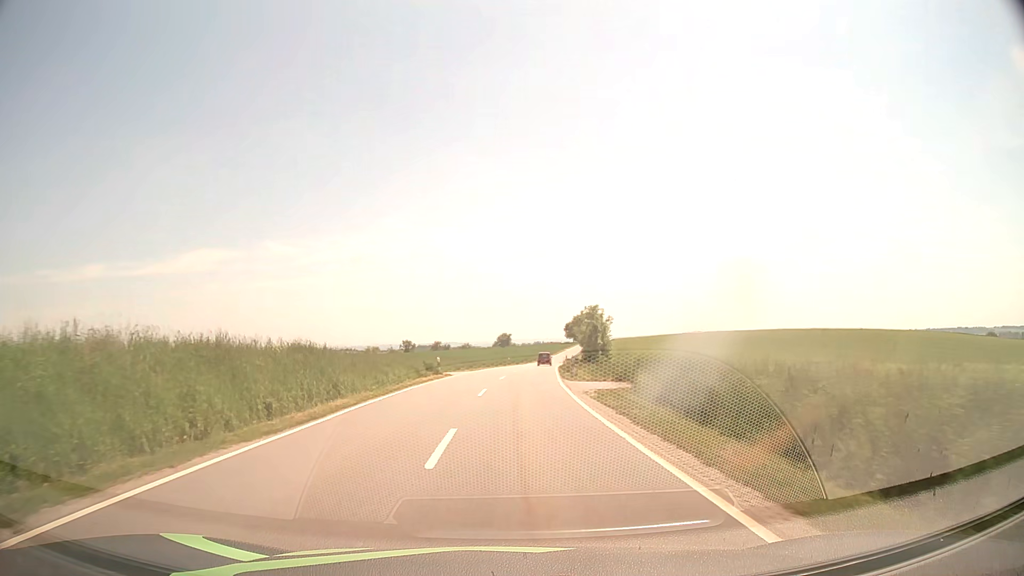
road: tertiary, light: Day
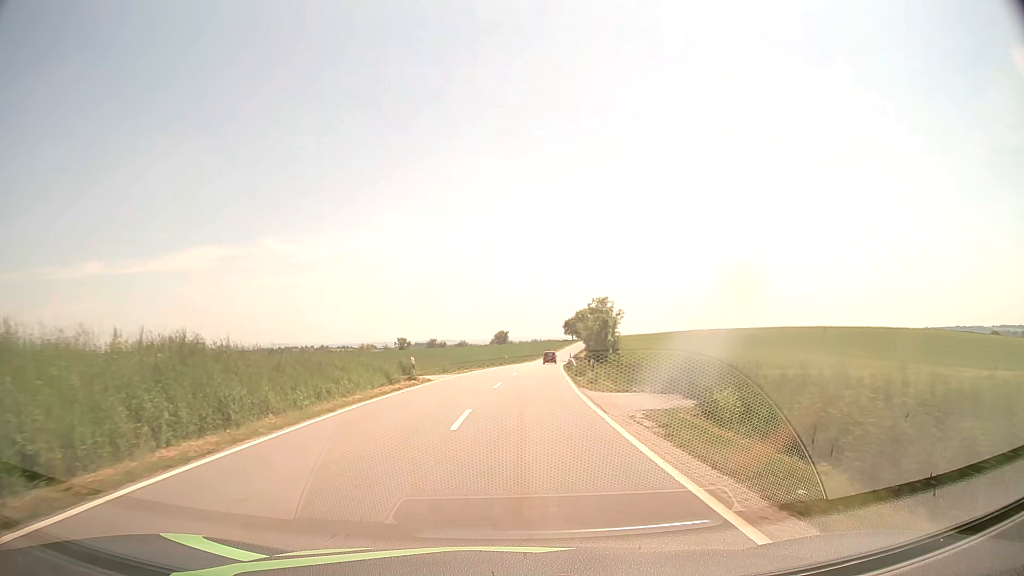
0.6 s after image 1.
(0.0, +8.8) m; 0°
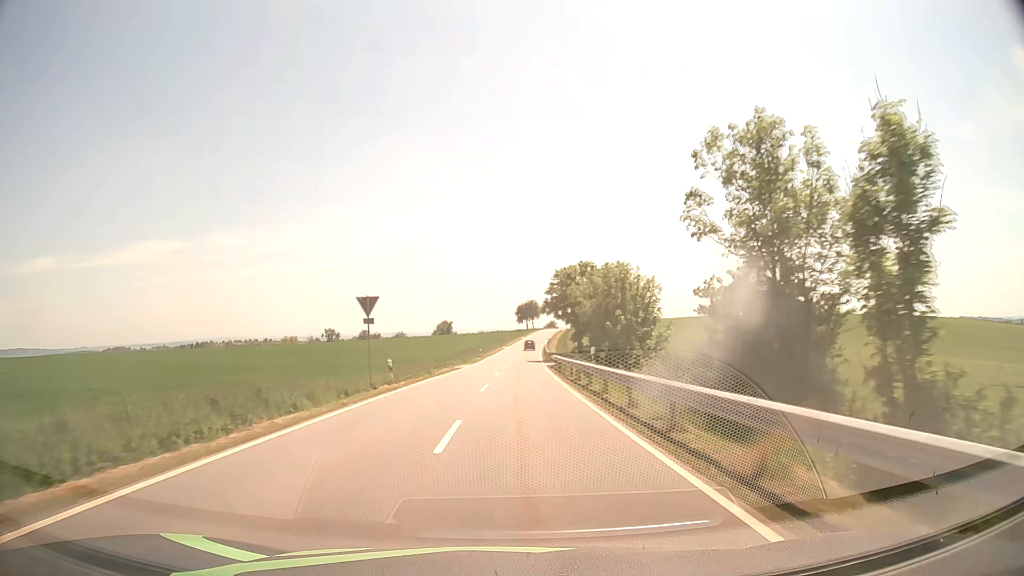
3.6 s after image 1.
(+2.1, +51.7) m; +4°
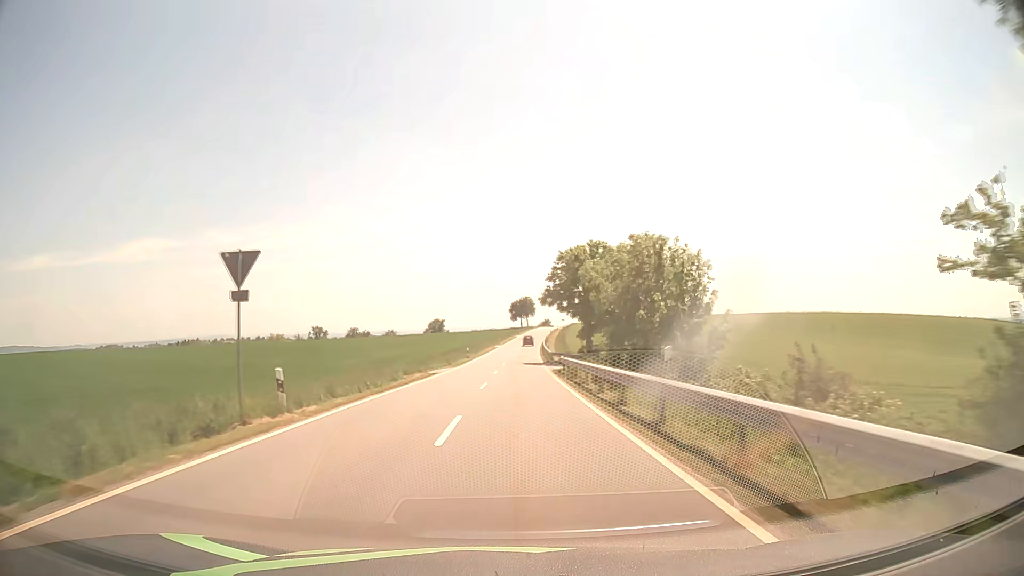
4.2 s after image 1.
(+0.1, +11.7) m; +1°
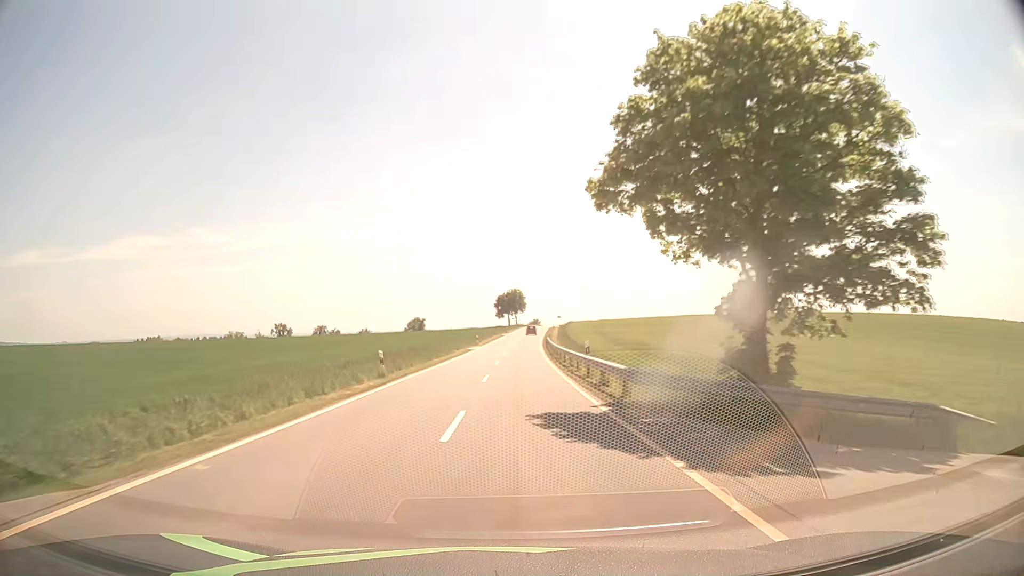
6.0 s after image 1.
(+0.4, +36.7) m; +1°
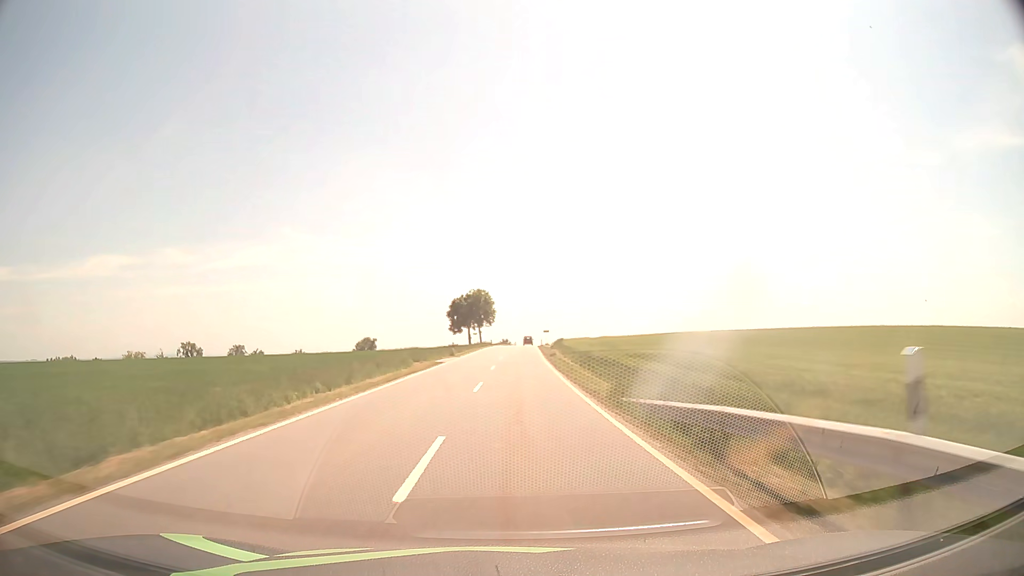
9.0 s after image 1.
(+1.3, +64.4) m; +3°
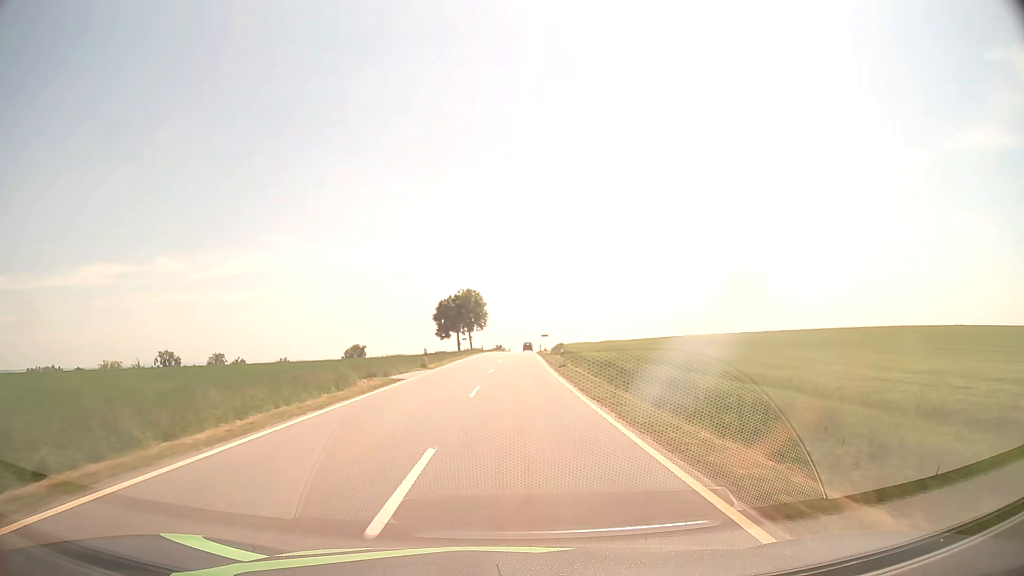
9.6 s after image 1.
(+0.1, +13.2) m; +1°
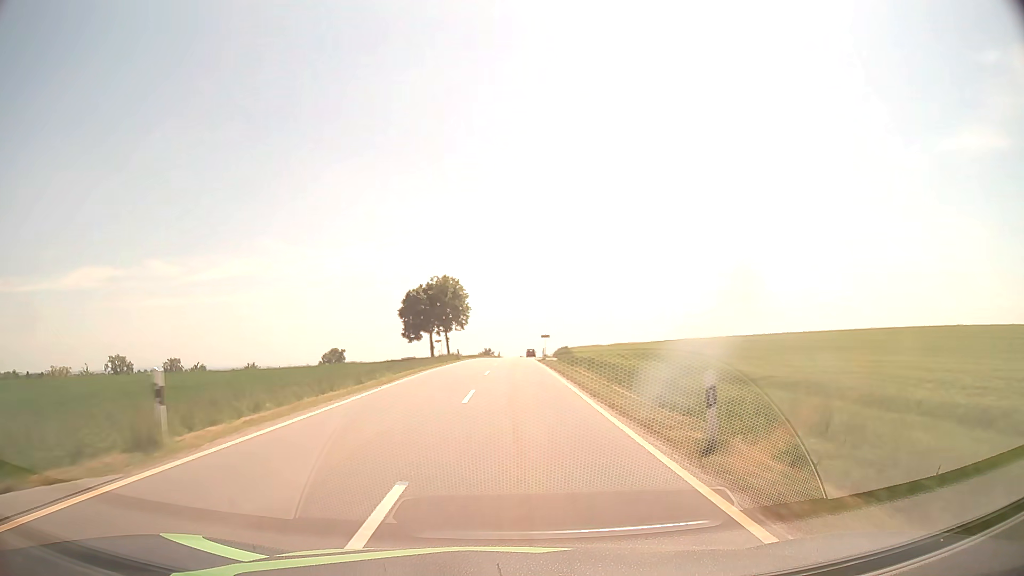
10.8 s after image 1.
(+0.2, +26.6) m; +1°
(0, +10) (0, +20) (0, +30) (0, +40) (+1, +50) (+1, +60) (+1, +70) (+2, +80) (+2, +90) (+3, +100) m
